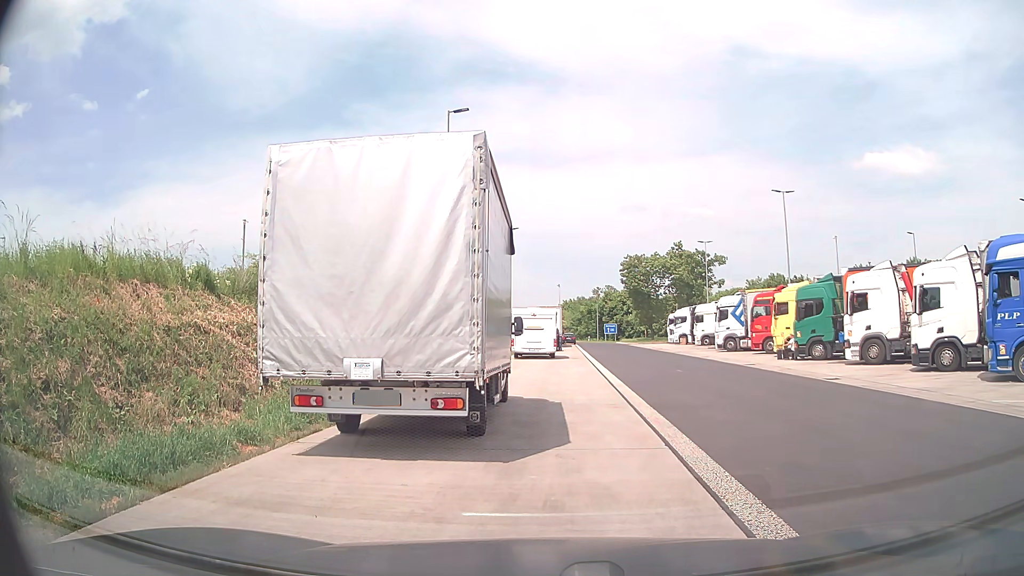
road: service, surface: asphalt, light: Day
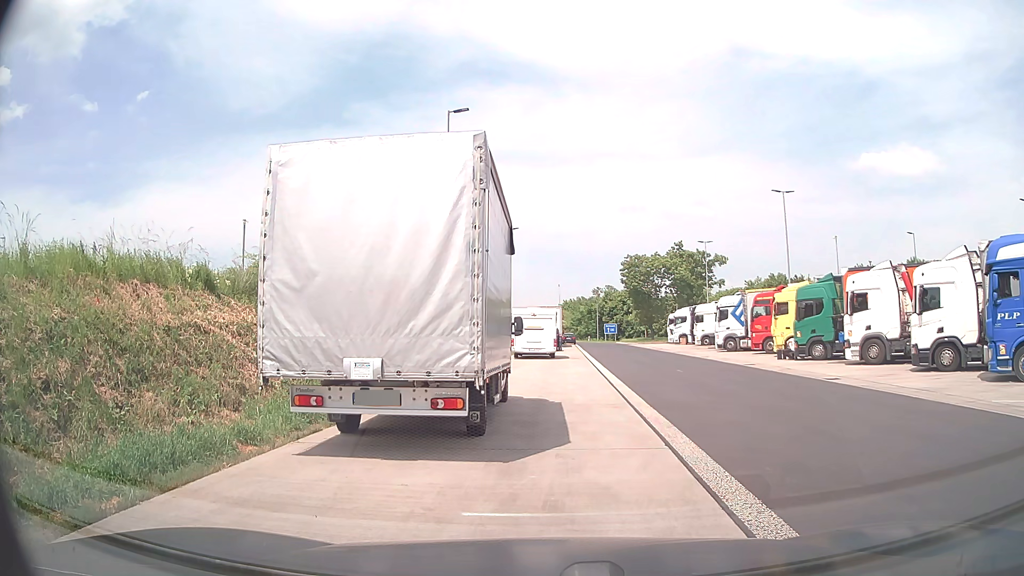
(0.0, 0.0) m; 0°
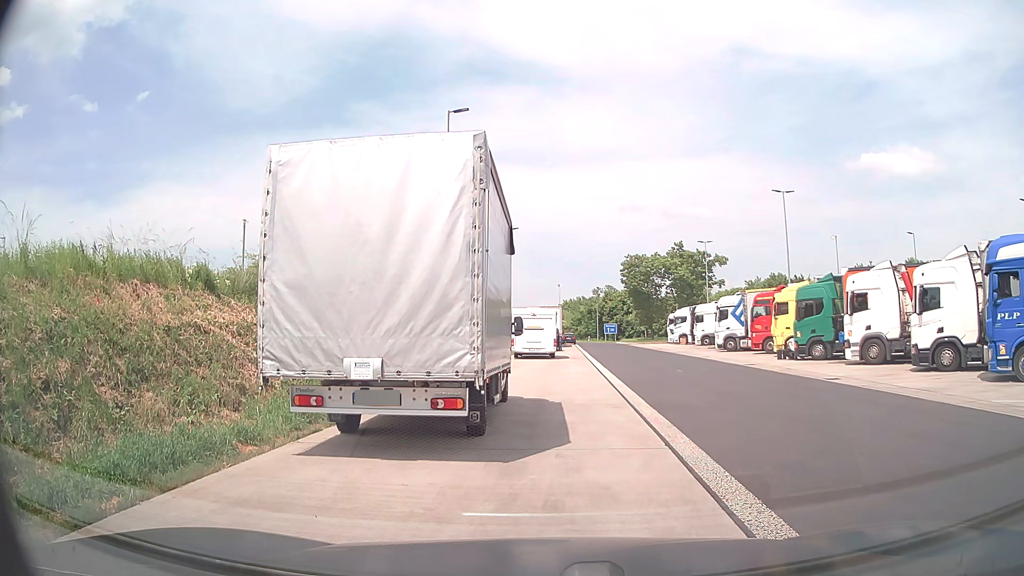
(0.0, 0.0) m; 0°
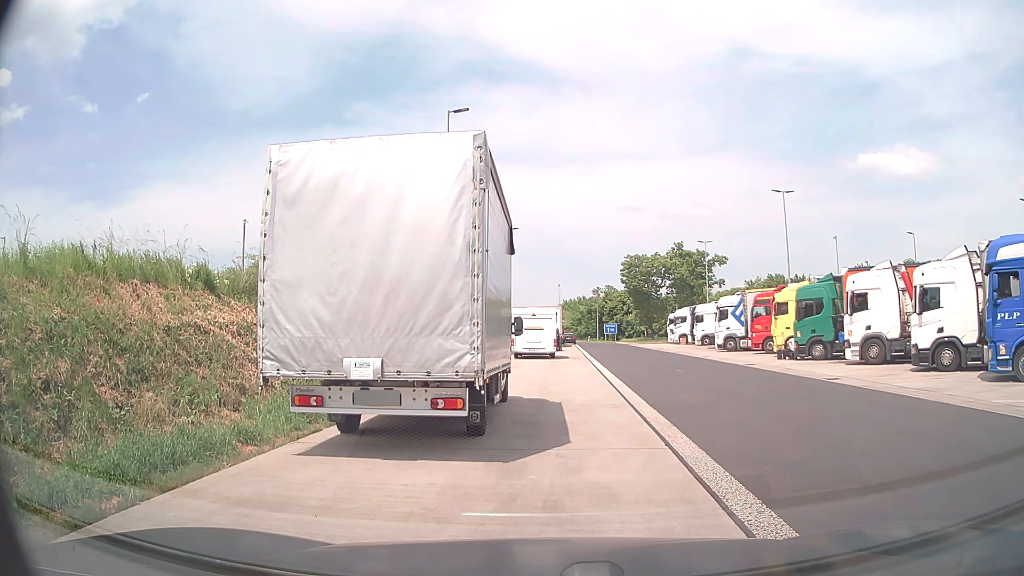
(0.0, 0.0) m; 0°
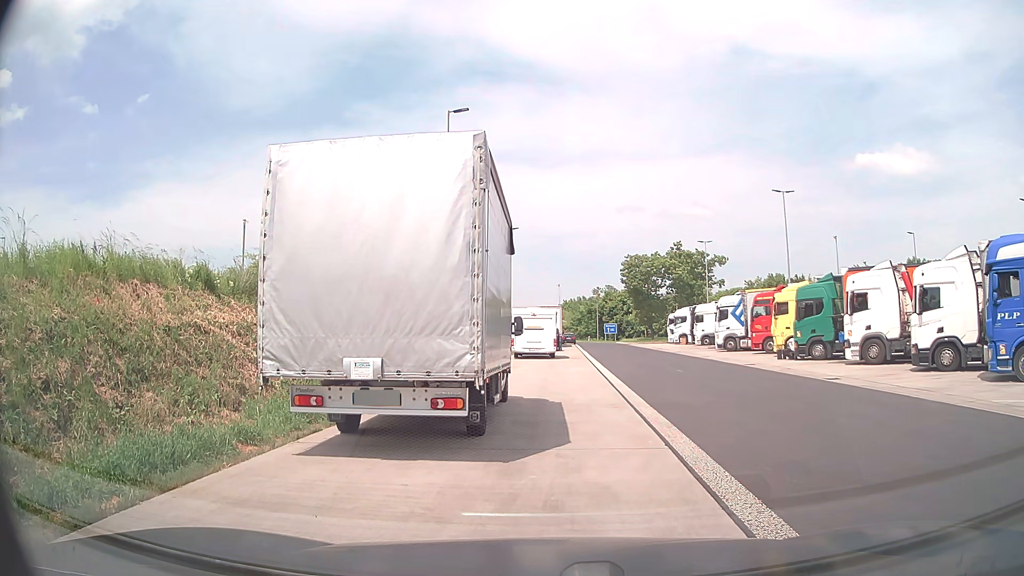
(0.0, 0.0) m; 0°
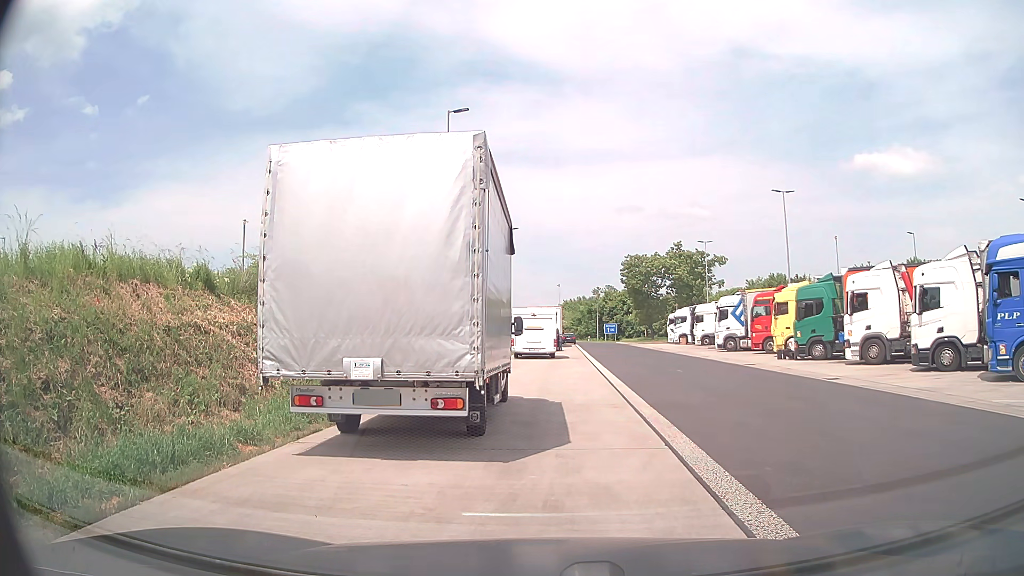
(0.0, 0.0) m; 0°
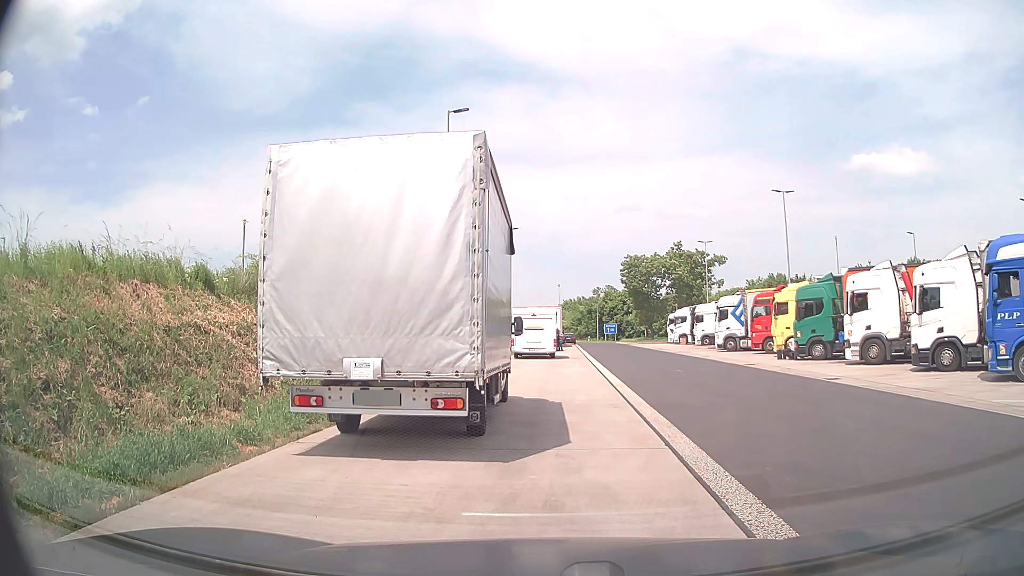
(0.0, 0.0) m; 0°
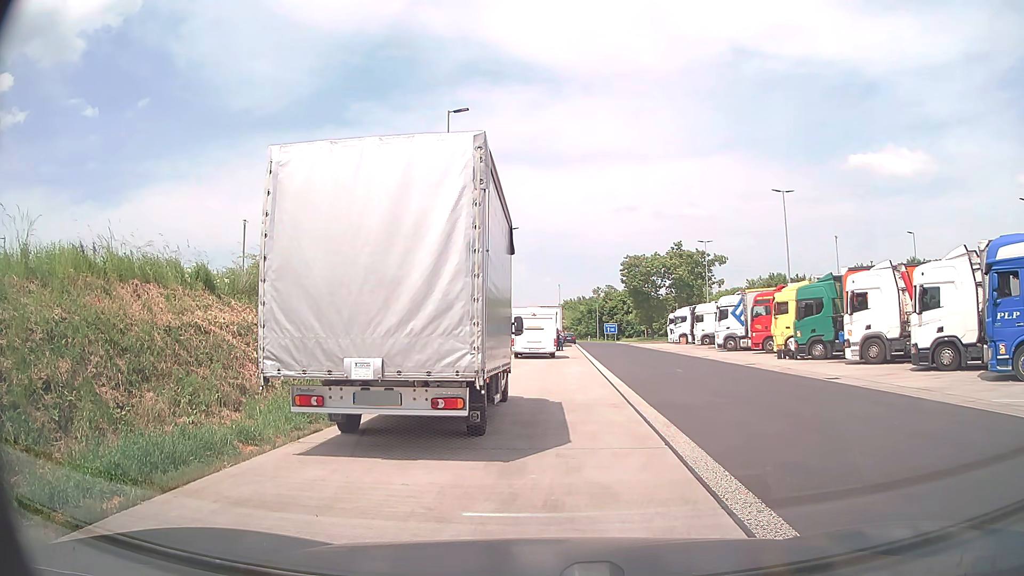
(0.0, 0.0) m; 0°
